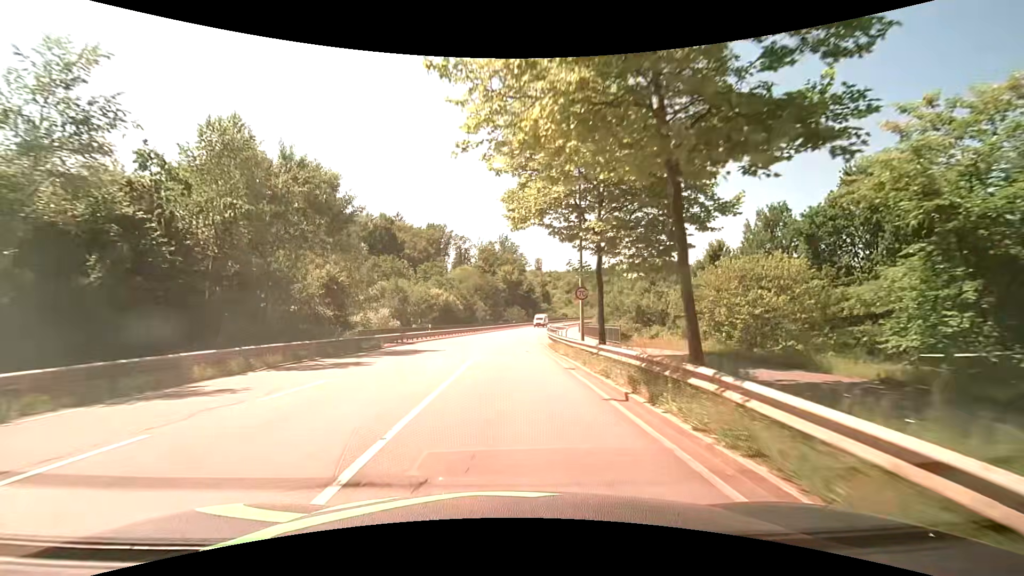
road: secondary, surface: asphalt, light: Day
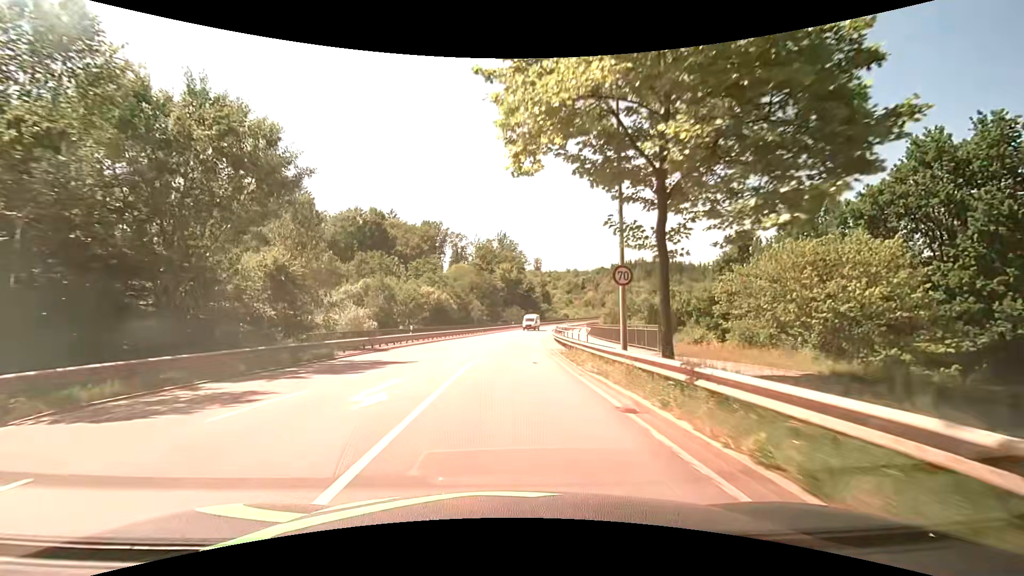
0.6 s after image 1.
(+0.1, +7.8) m; +1°
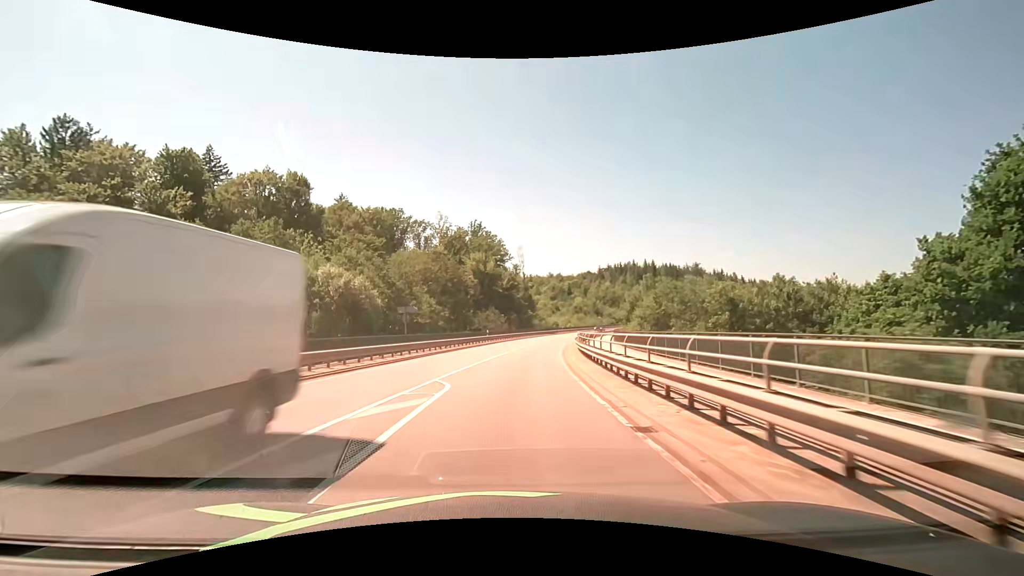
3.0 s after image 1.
(+0.7, +33.7) m; +3°
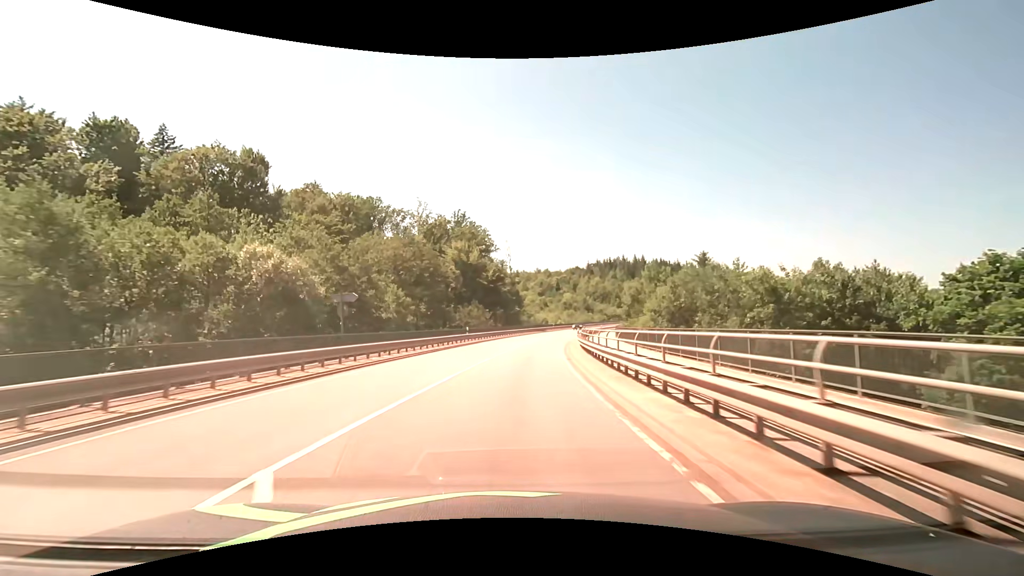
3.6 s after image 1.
(+0.1, +9.3) m; +1°
